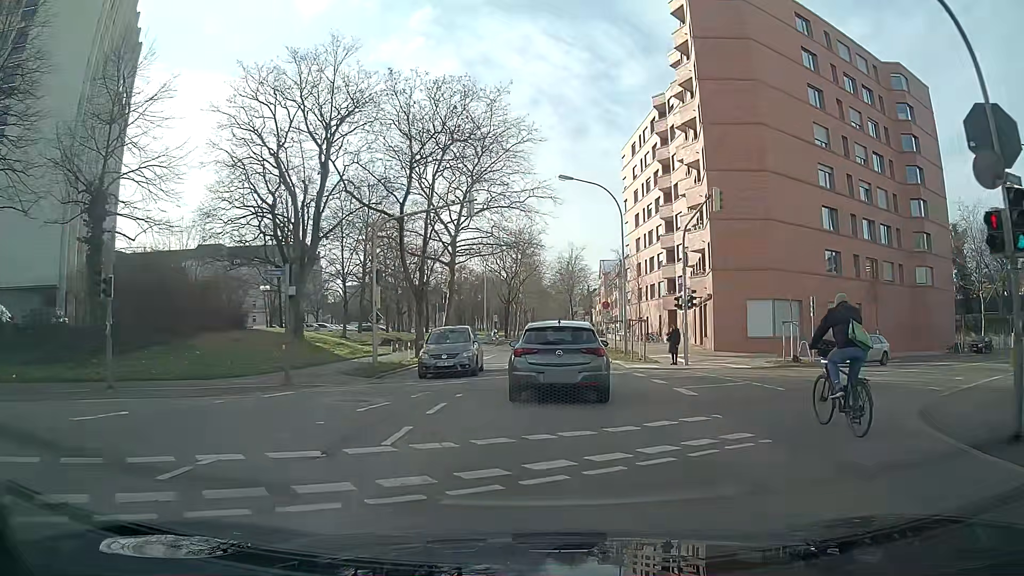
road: secondary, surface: asphalt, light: Day
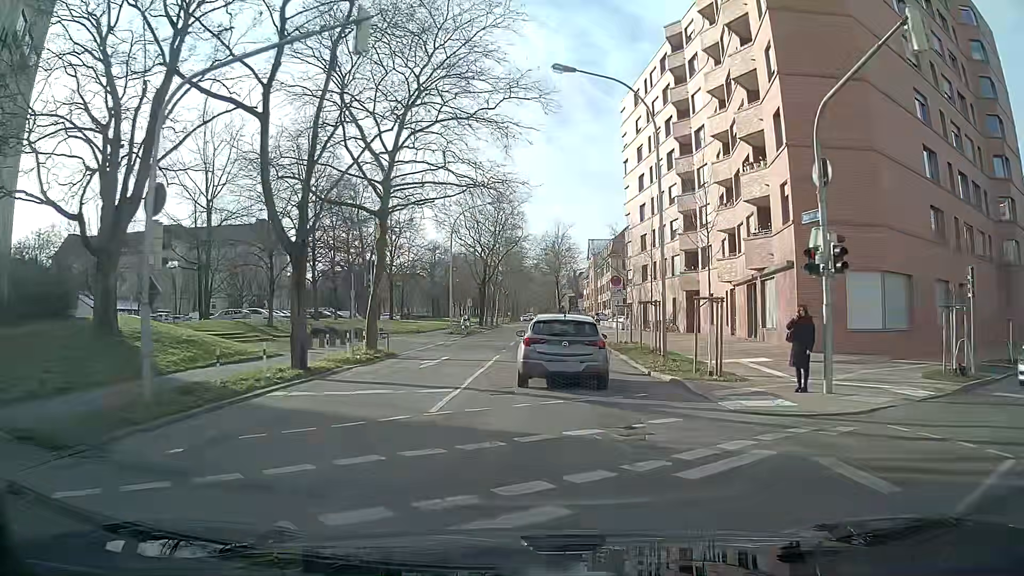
(0.0, +15.1) m; 0°
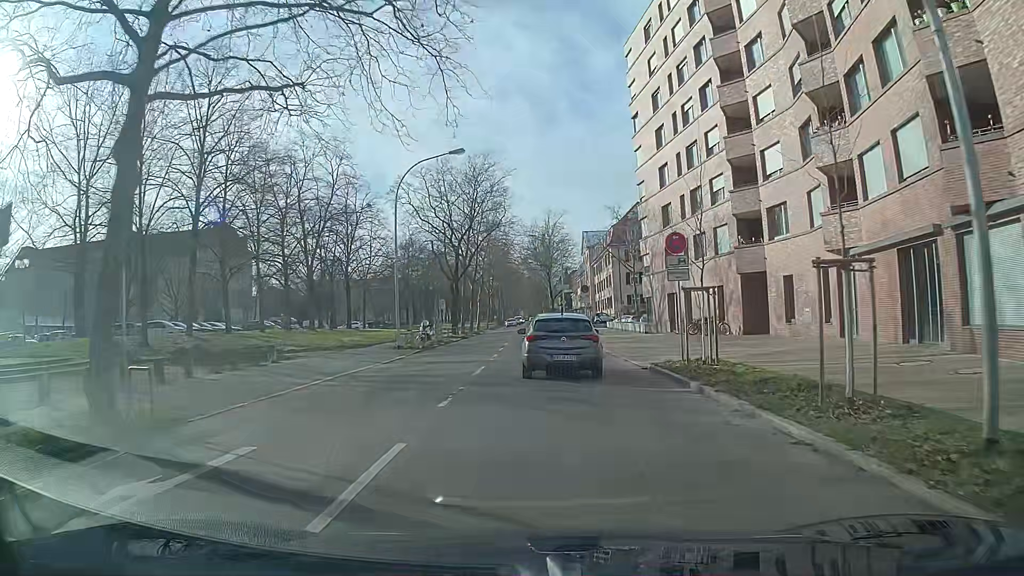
(+0.1, +16.7) m; +1°
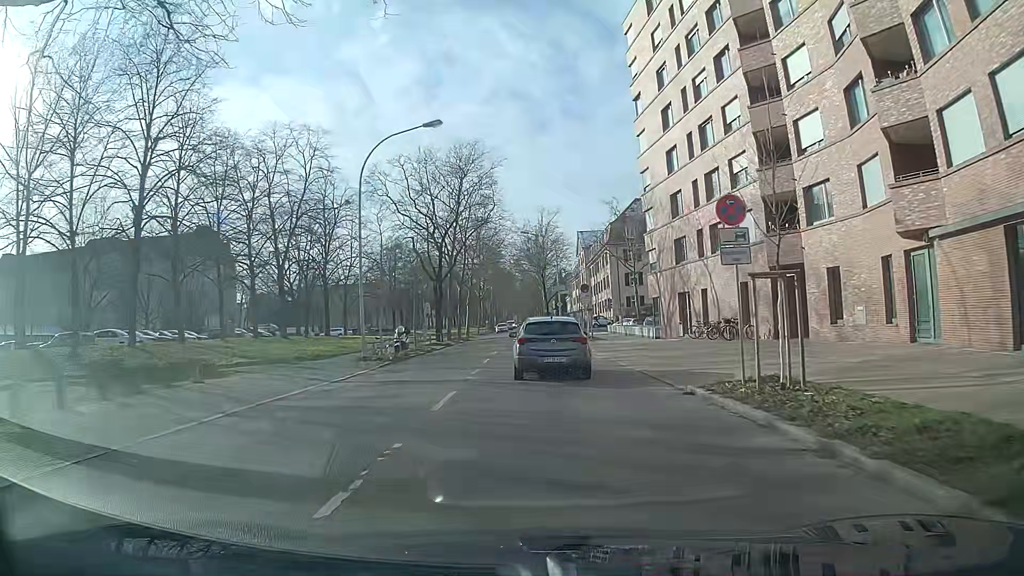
(0.0, +5.8) m; 0°
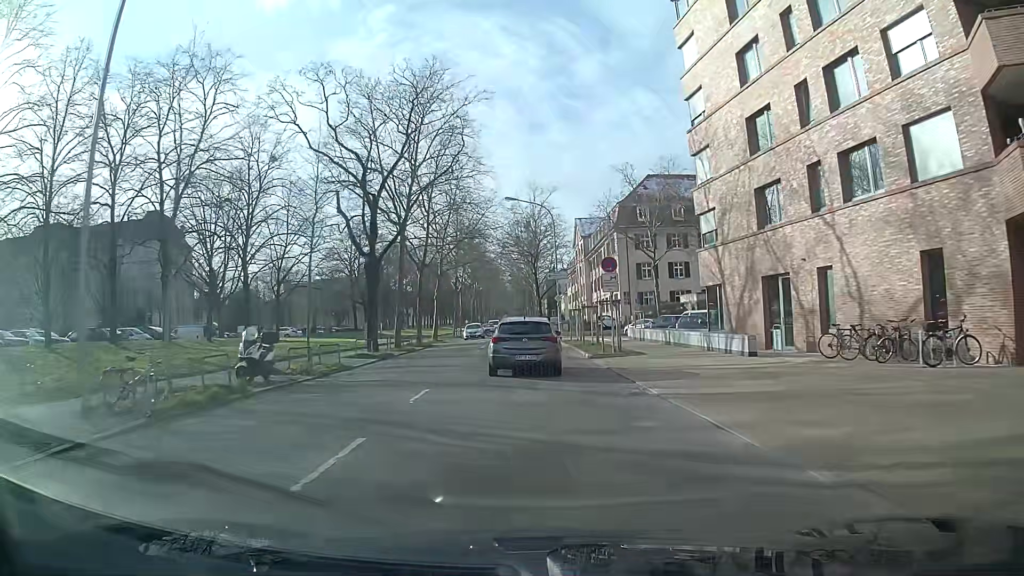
(+0.1, +18.0) m; 0°
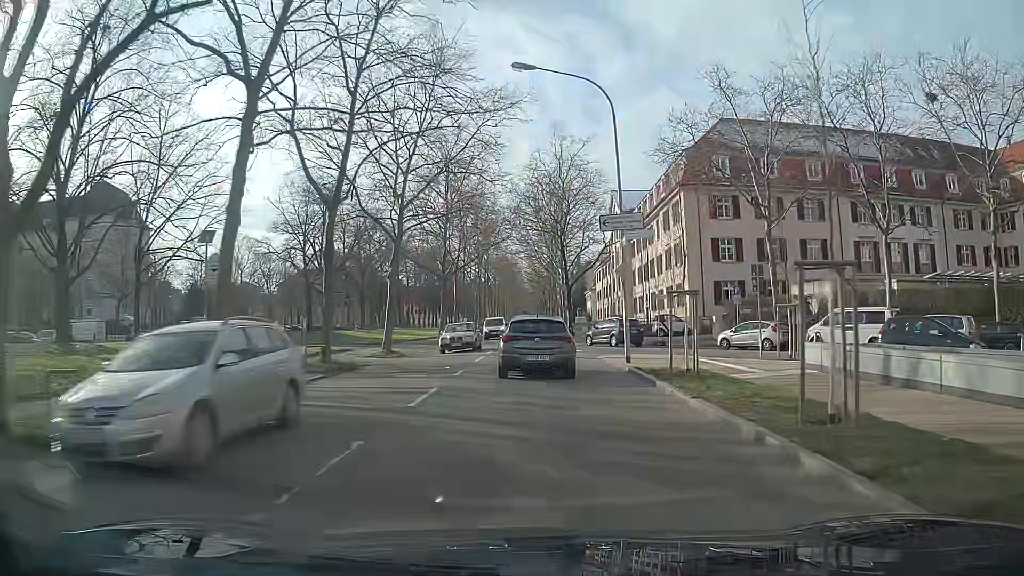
(-0.4, +24.9) m; -2°
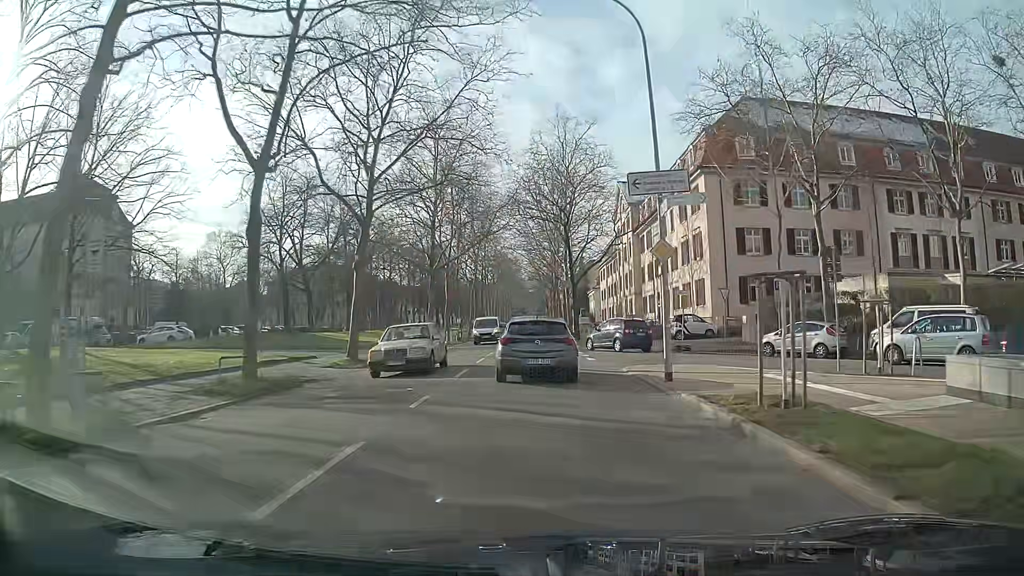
(0.0, +6.3) m; 0°
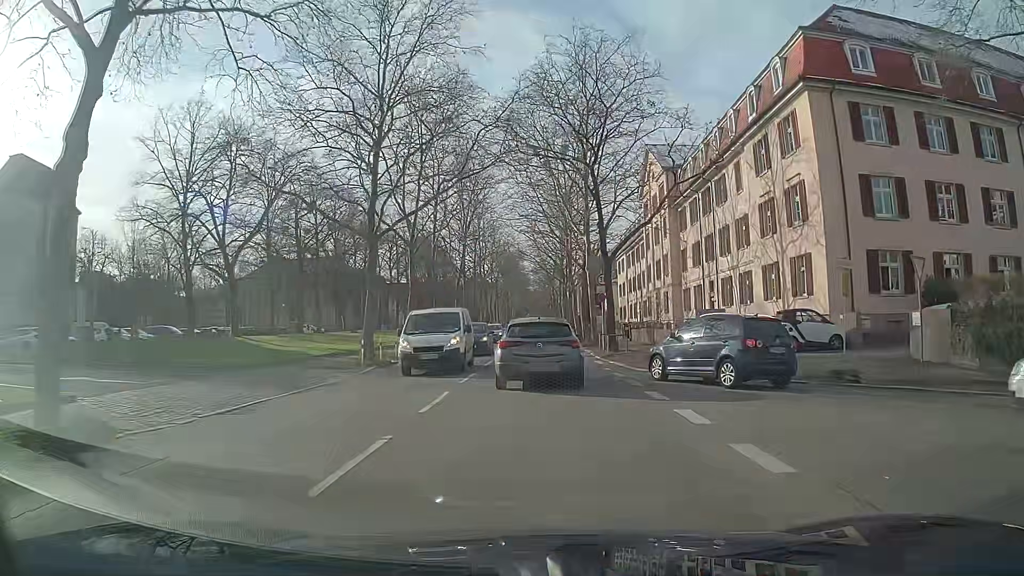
(-0.2, +17.3) m; -1°
